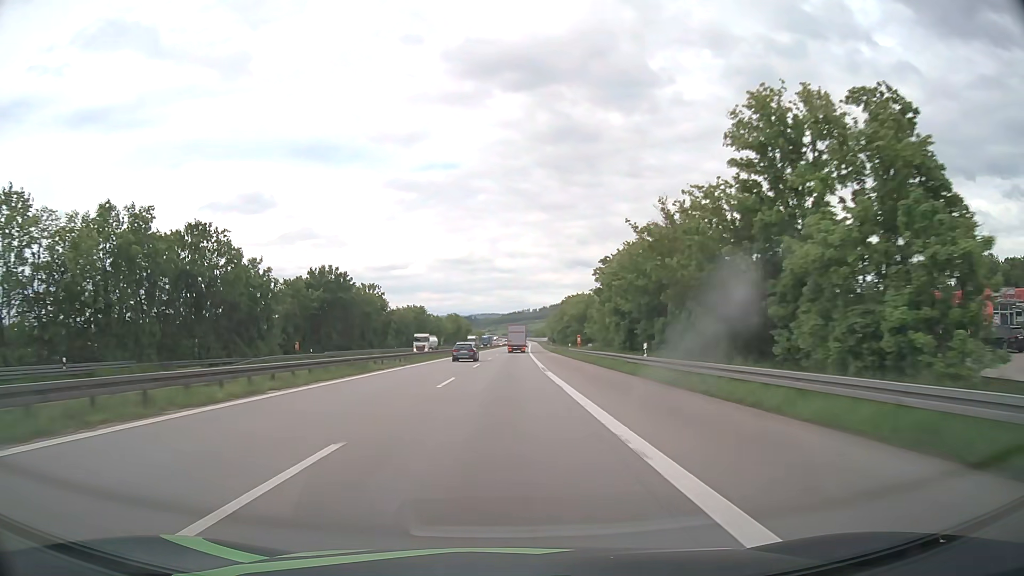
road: motorway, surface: asphalt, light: Day
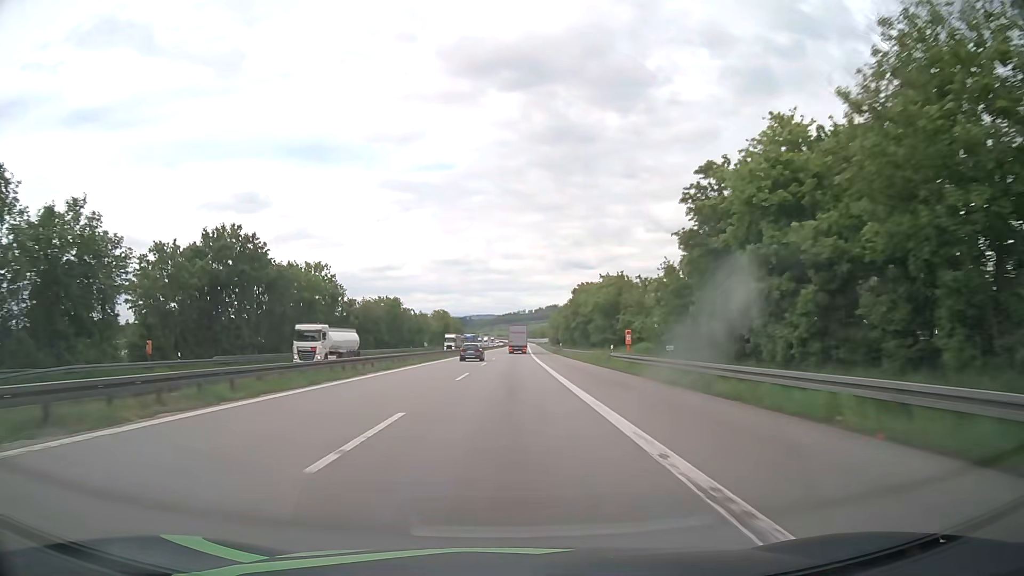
(+0.1, +31.7) m; 0°
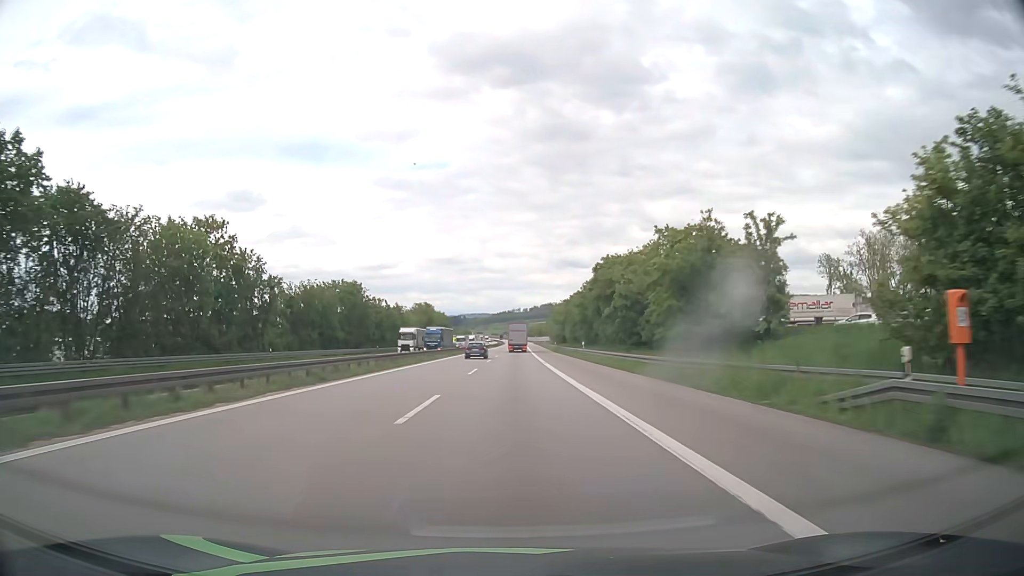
(+0.1, +31.7) m; 0°
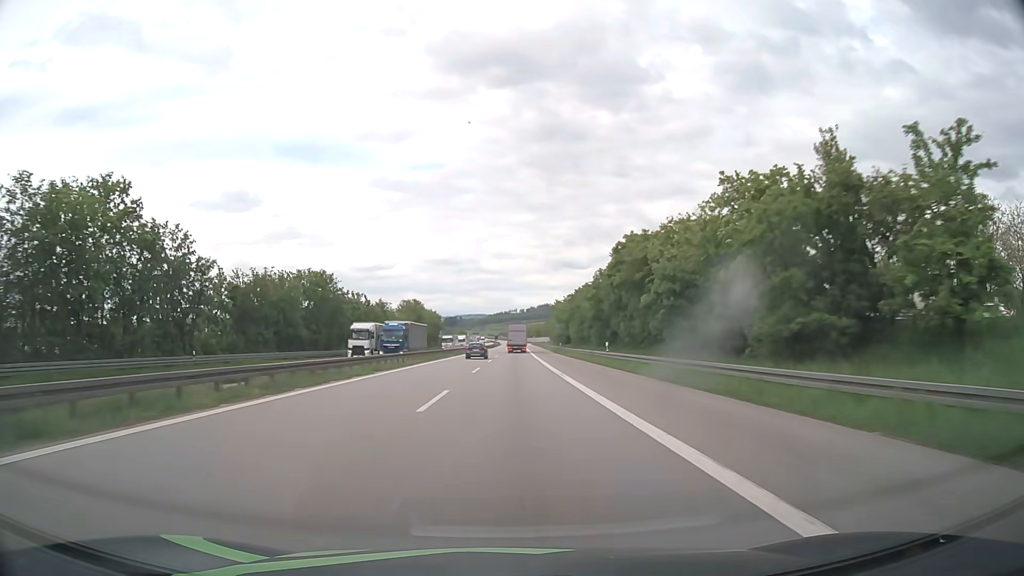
(0.0, +15.8) m; 0°
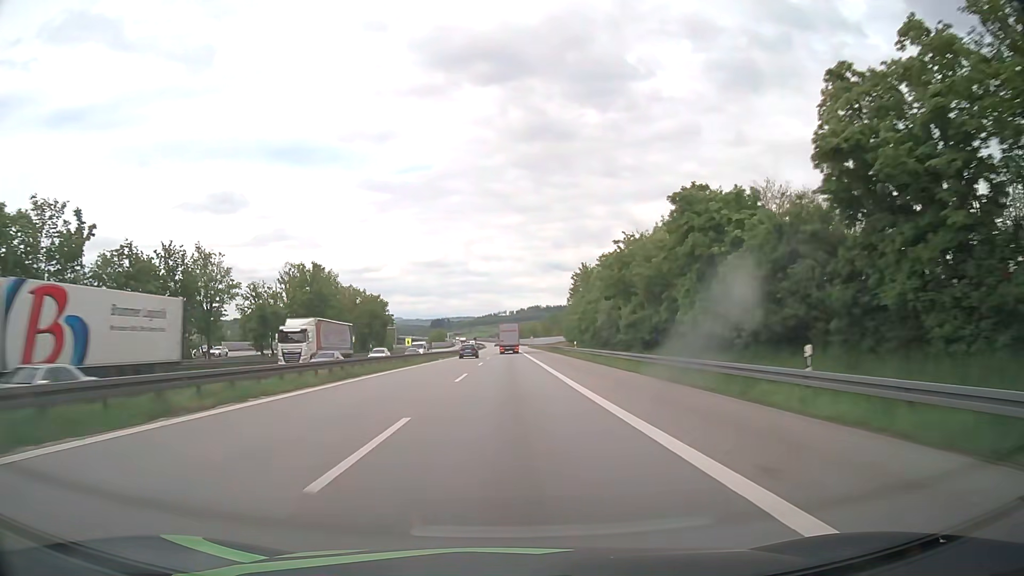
(+0.9, +79.1) m; +1°
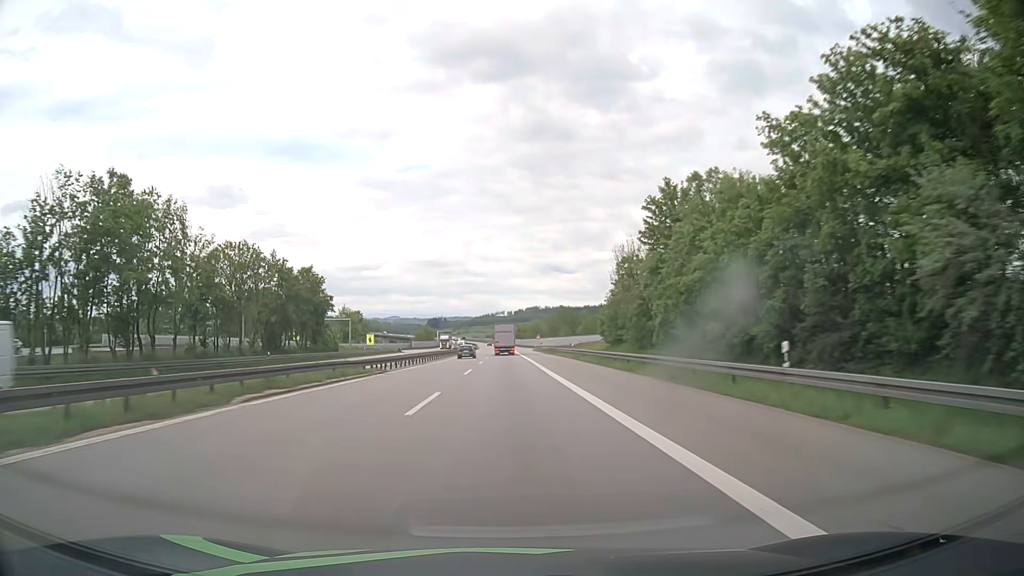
(0.0, +47.3) m; 0°
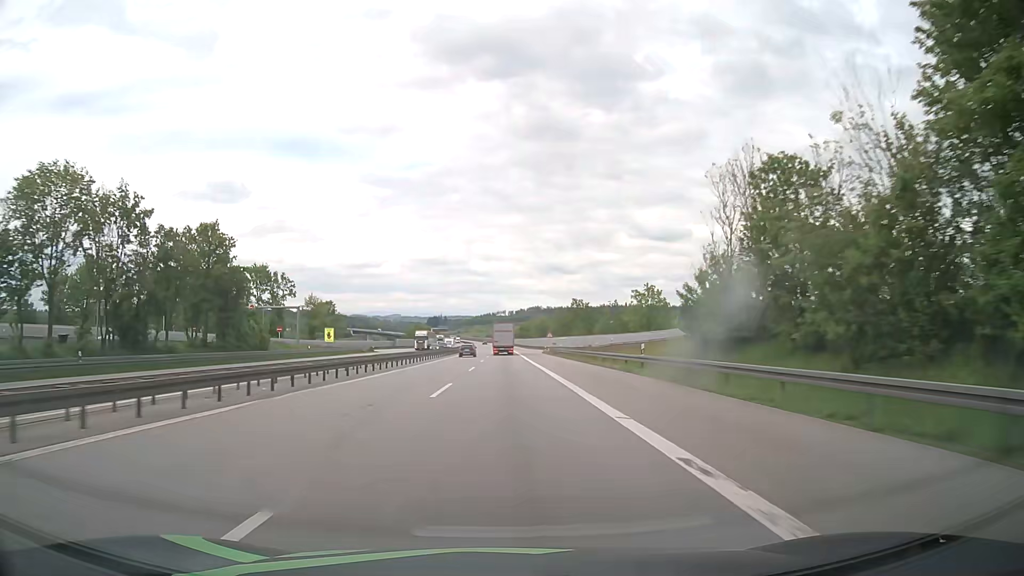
(0.0, +31.6) m; 0°
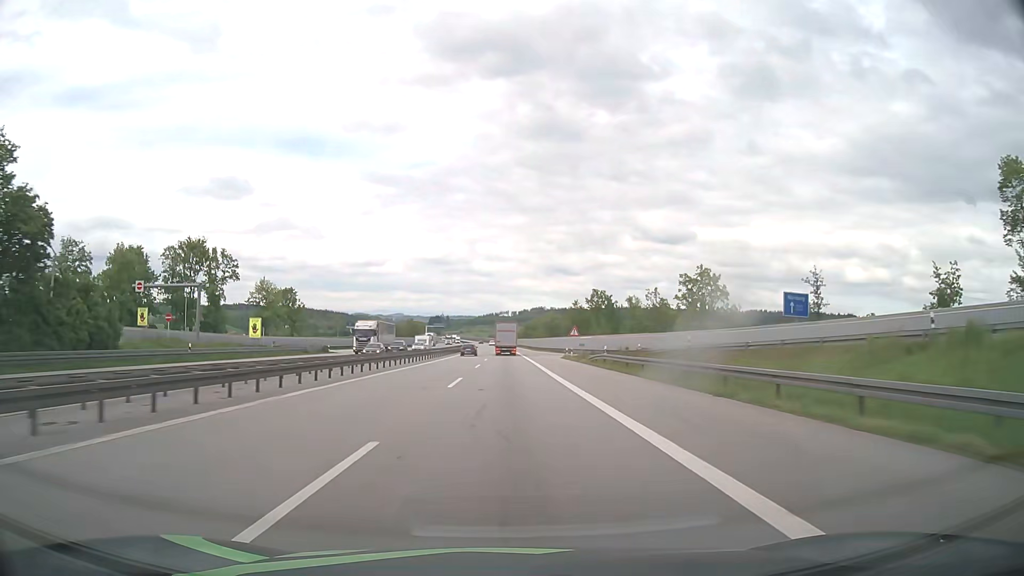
(0.0, +31.6) m; 0°
(0, +10) (0, +20) (0, +30) (0, +40) (0, +50) (0, +60) (0, +70) (0, +80) (0, +90) (0, +100) m
